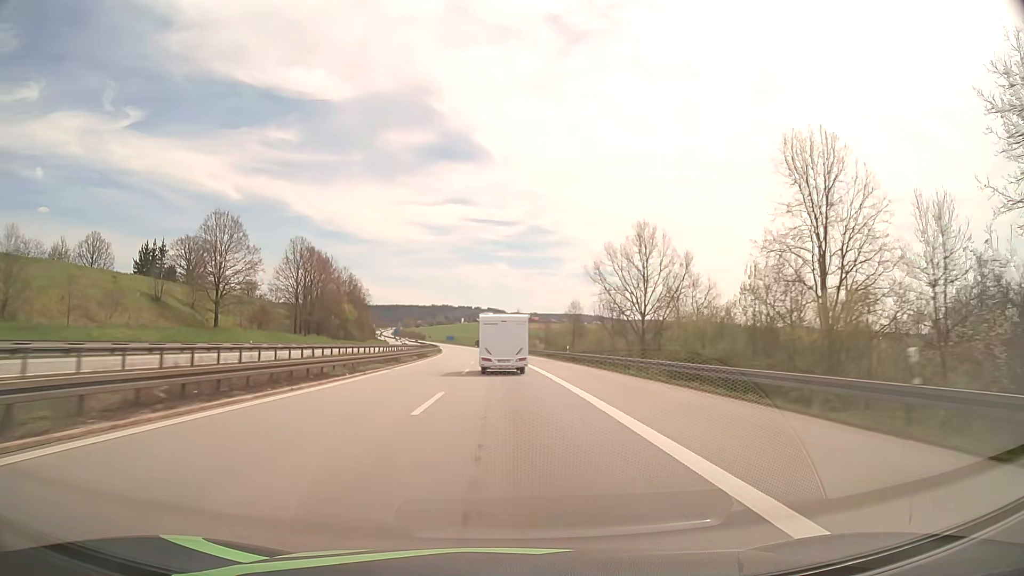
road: motorway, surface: asphalt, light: Day
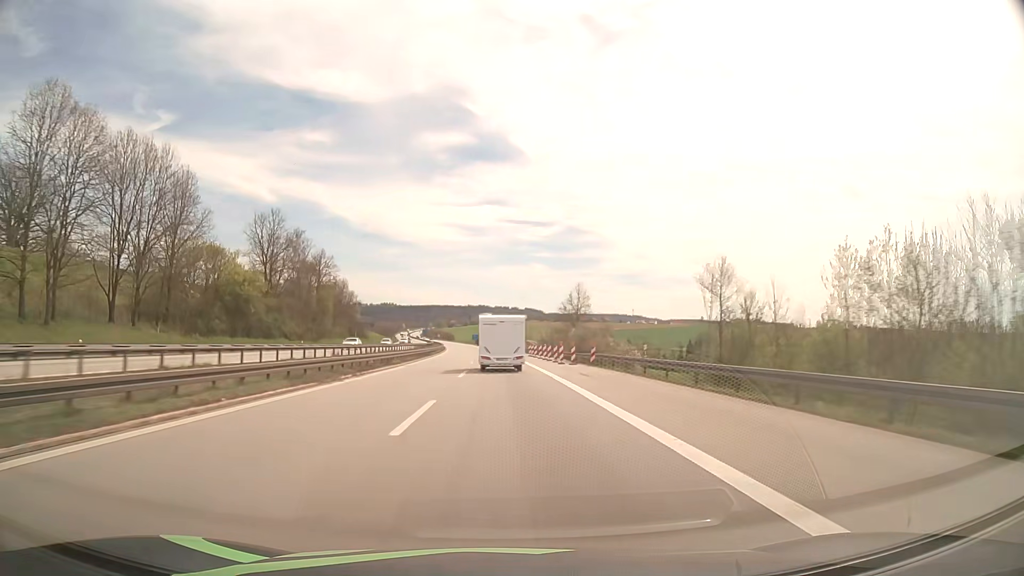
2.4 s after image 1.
(-2.2, +74.9) m; -3°
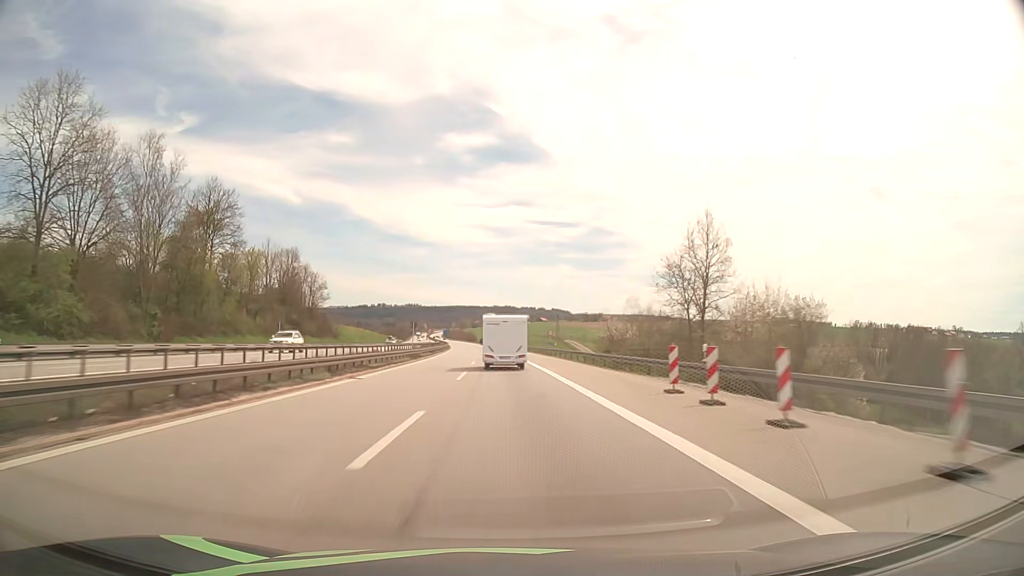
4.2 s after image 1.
(-1.1, +56.3) m; -2°
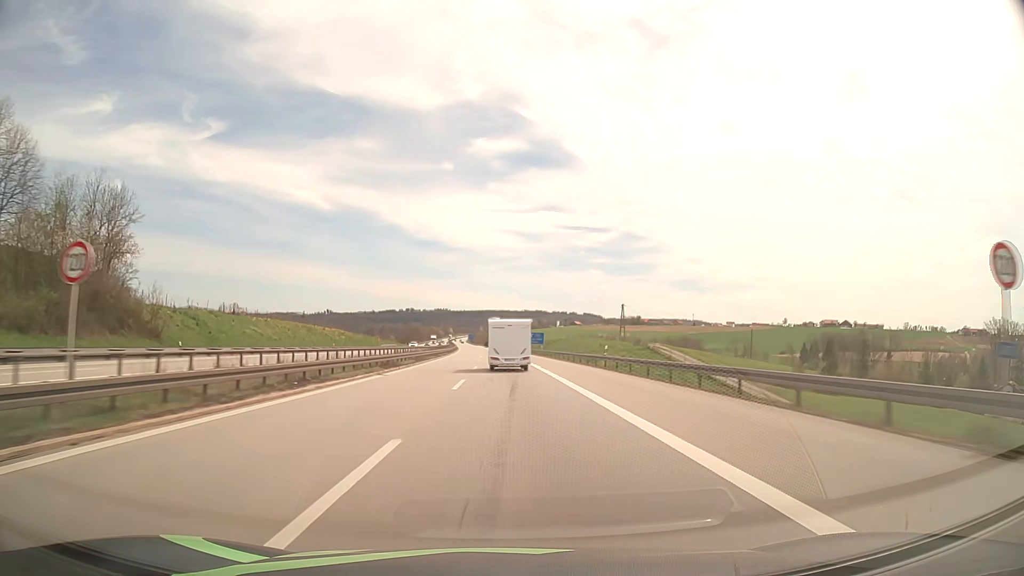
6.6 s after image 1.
(-1.7, +75.1) m; -3°
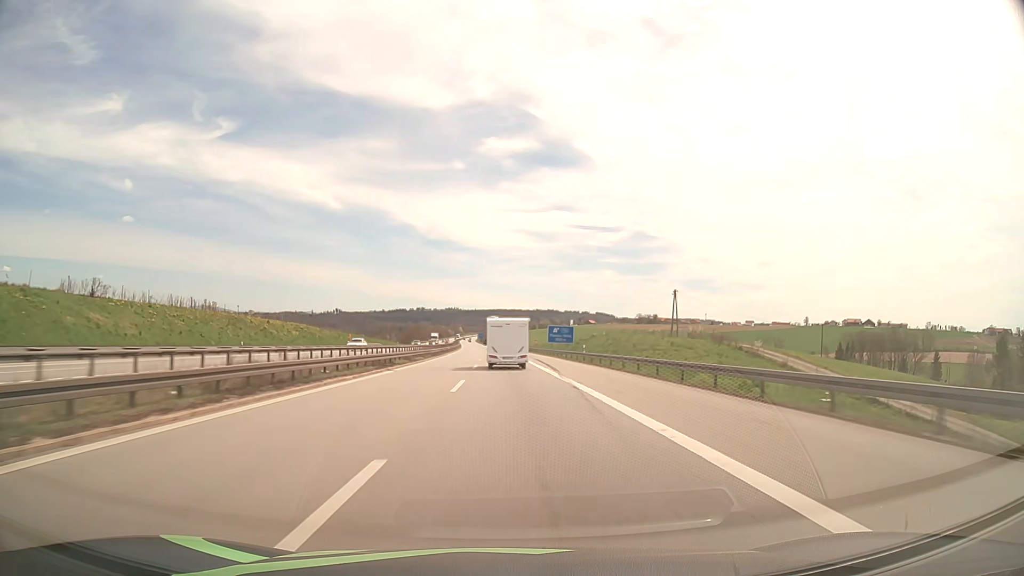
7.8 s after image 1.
(-0.4, +37.5) m; -1°
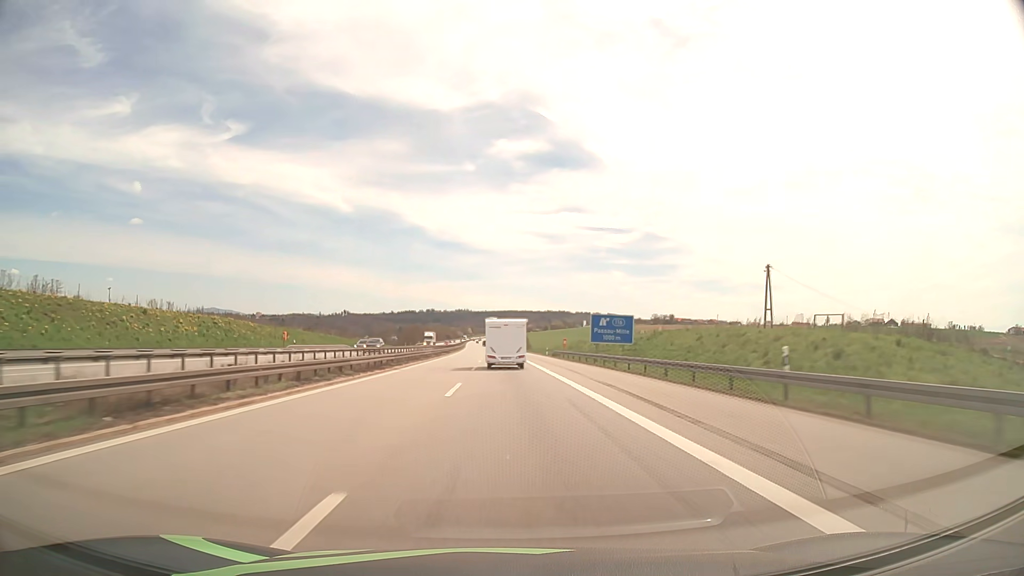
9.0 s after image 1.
(-0.3, +37.5) m; -1°
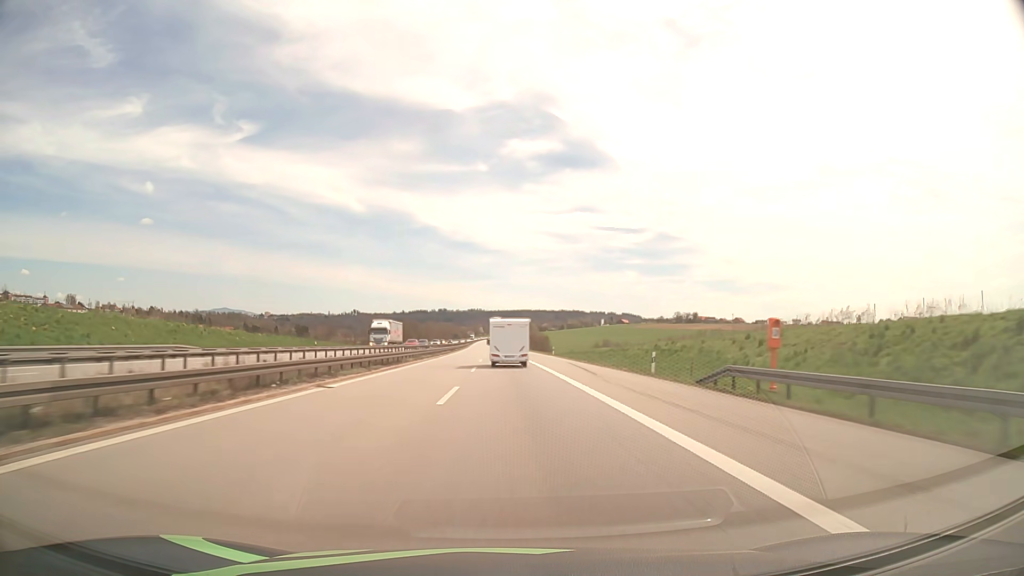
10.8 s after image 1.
(-0.7, +56.1) m; -1°
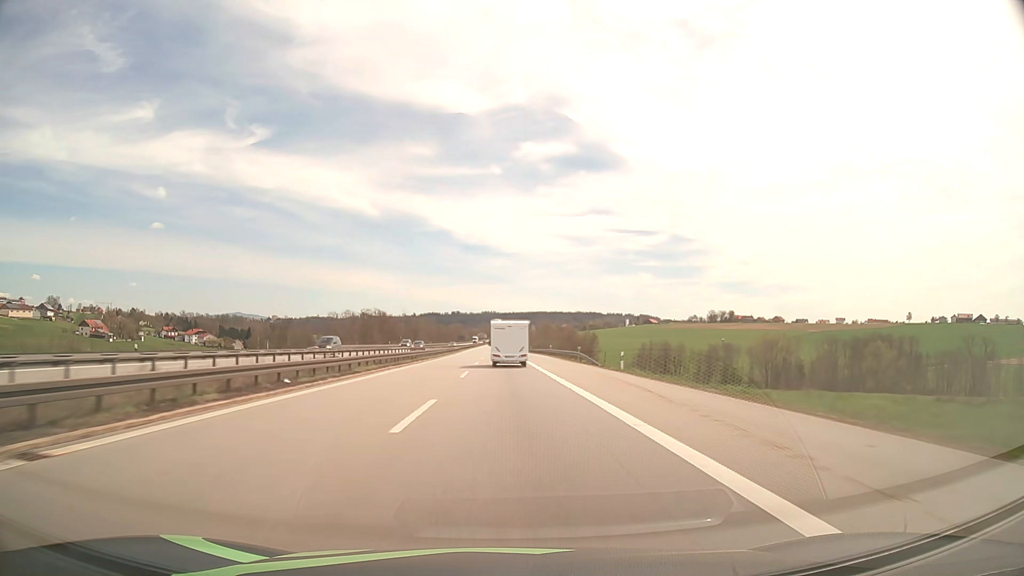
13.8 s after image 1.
(-1.1, +93.9) m; -1°
(0, +10) (0, +20) (0, +30) (0, +40) (0, +50) (0, +60) (0, +70) (0, +80) (0, +90) (-1, +100) m
